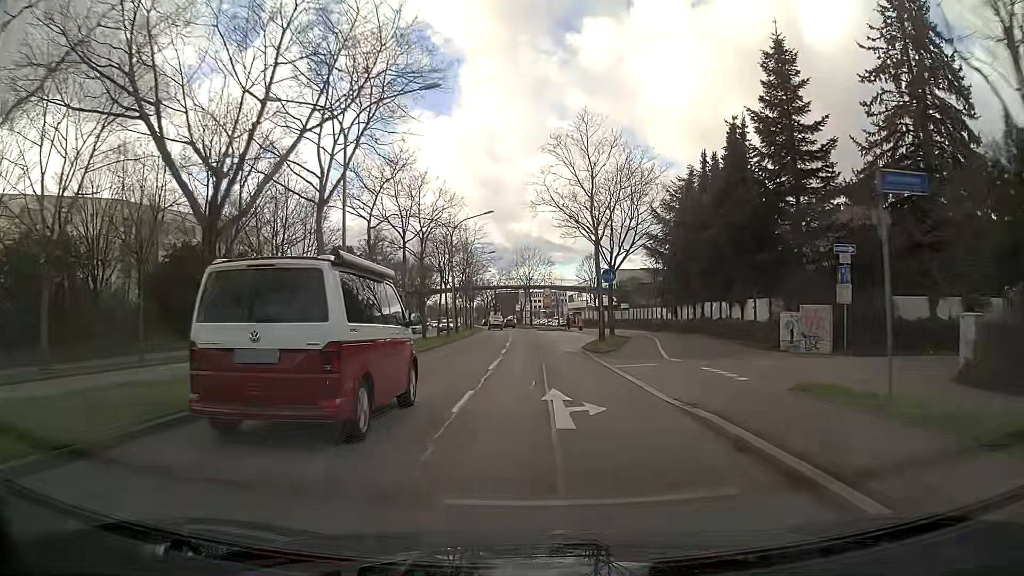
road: primary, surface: asphalt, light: Day
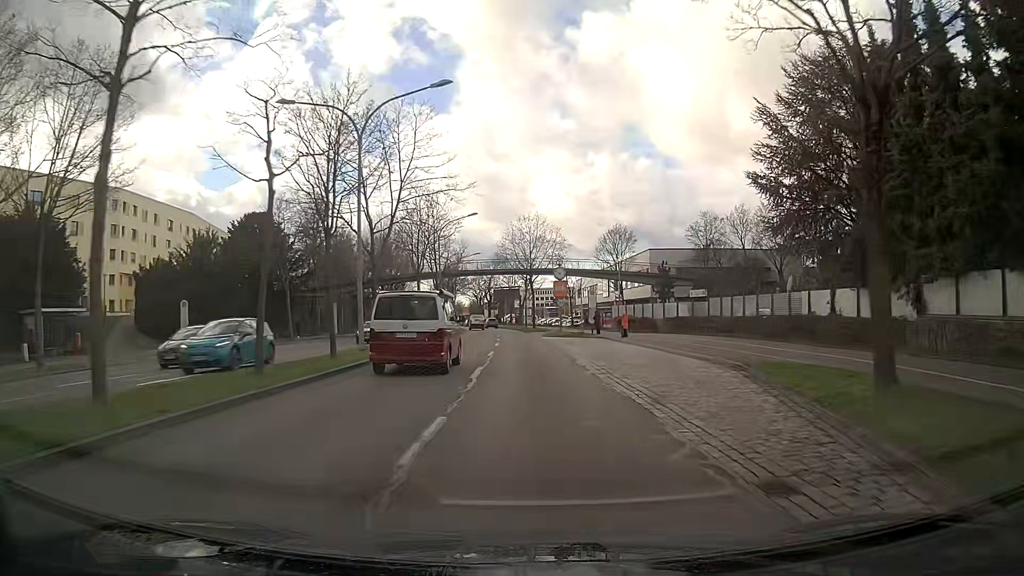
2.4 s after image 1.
(-0.1, +30.7) m; 0°
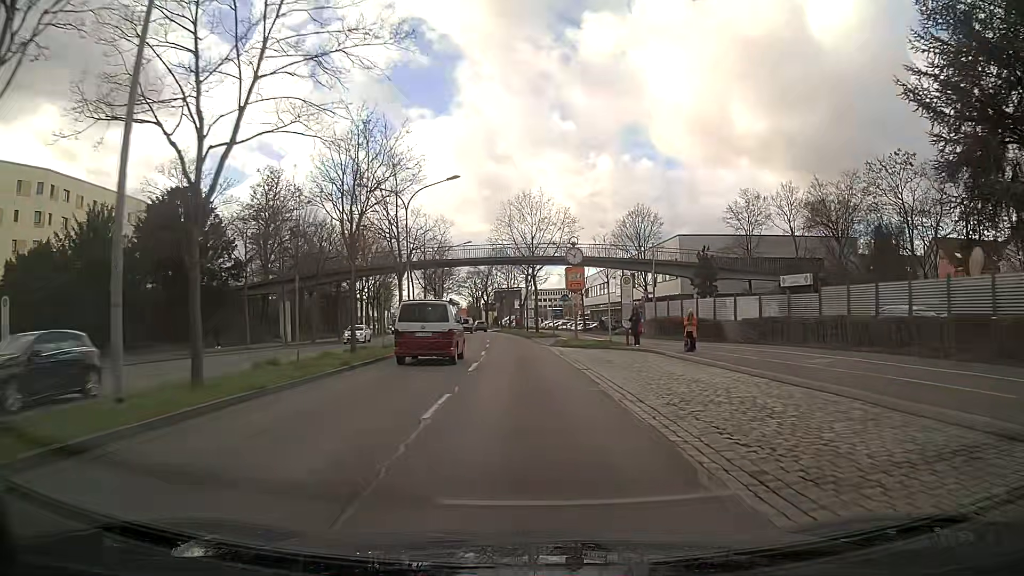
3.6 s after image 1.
(0.0, +15.3) m; 0°
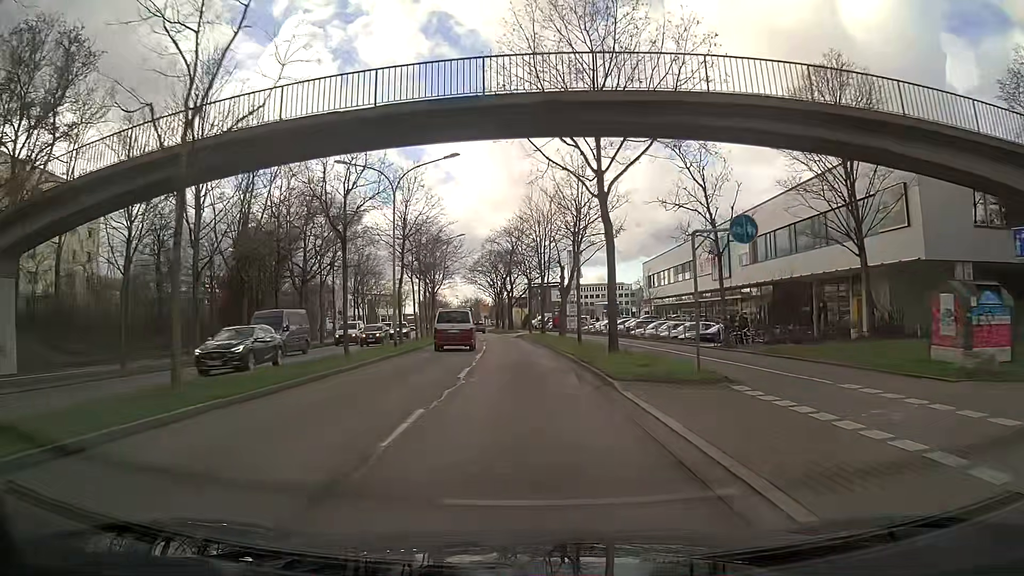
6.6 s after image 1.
(-0.9, +38.5) m; -3°
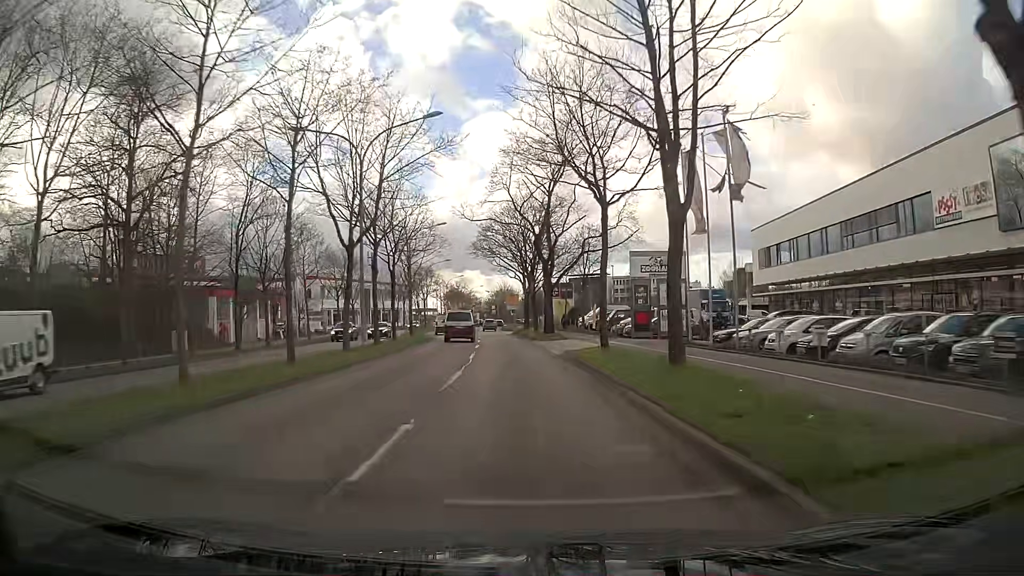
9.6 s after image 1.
(-1.2, +38.8) m; -3°
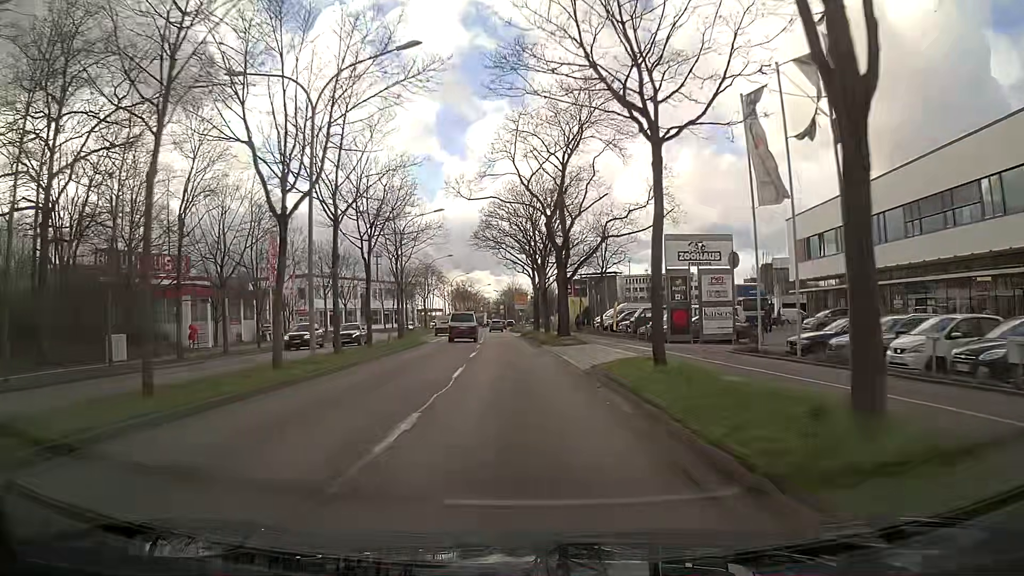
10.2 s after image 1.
(0.0, +7.8) m; -1°
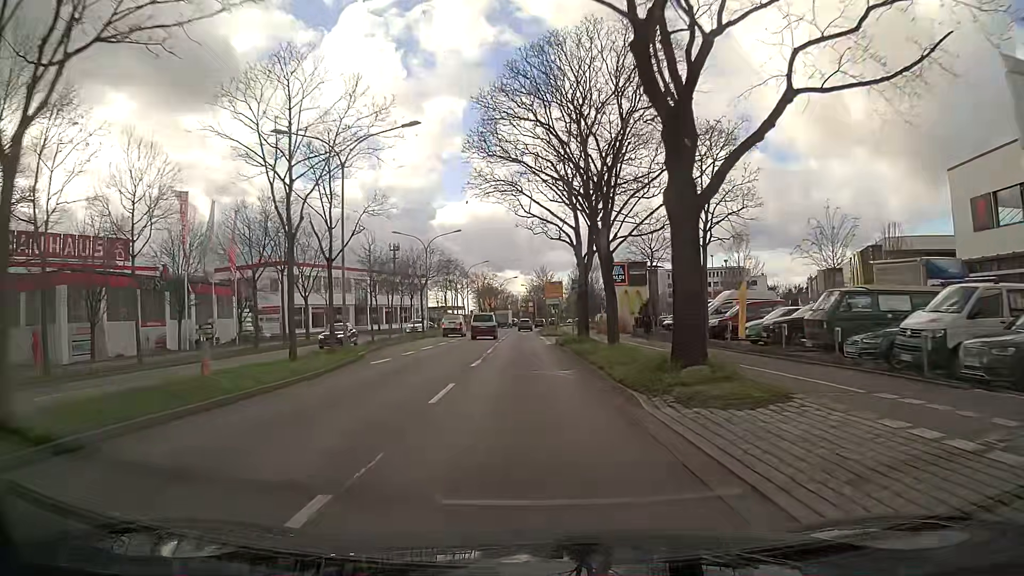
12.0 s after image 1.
(-0.5, +23.4) m; -2°
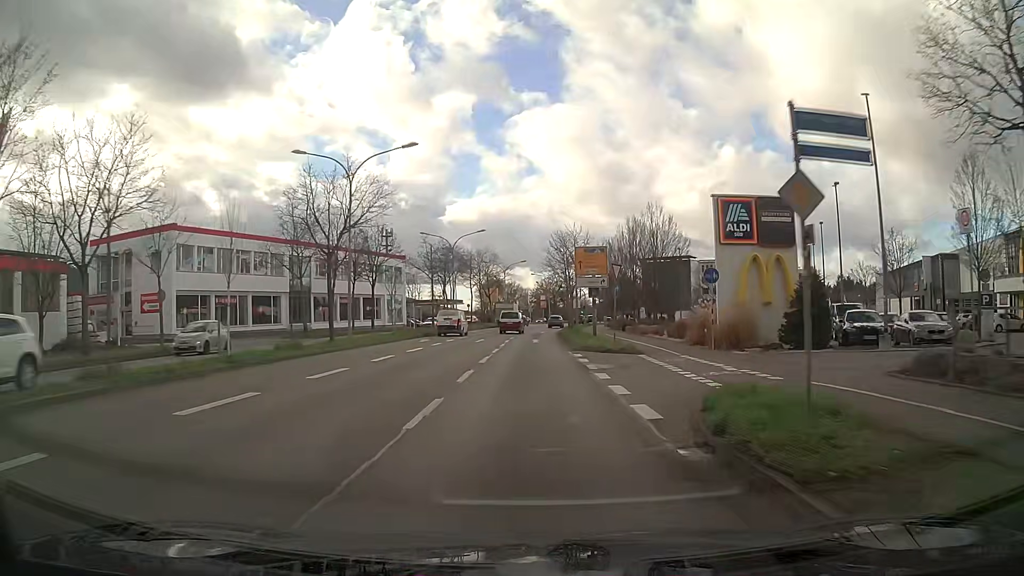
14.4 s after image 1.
(-0.3, +31.3) m; -1°
(0, +10) (0, +20) (0, +30) (0, +40) (0, +50) (+1, +60) (+1, +70) (+2, +80) (+3, +90) (+5, +100) m
